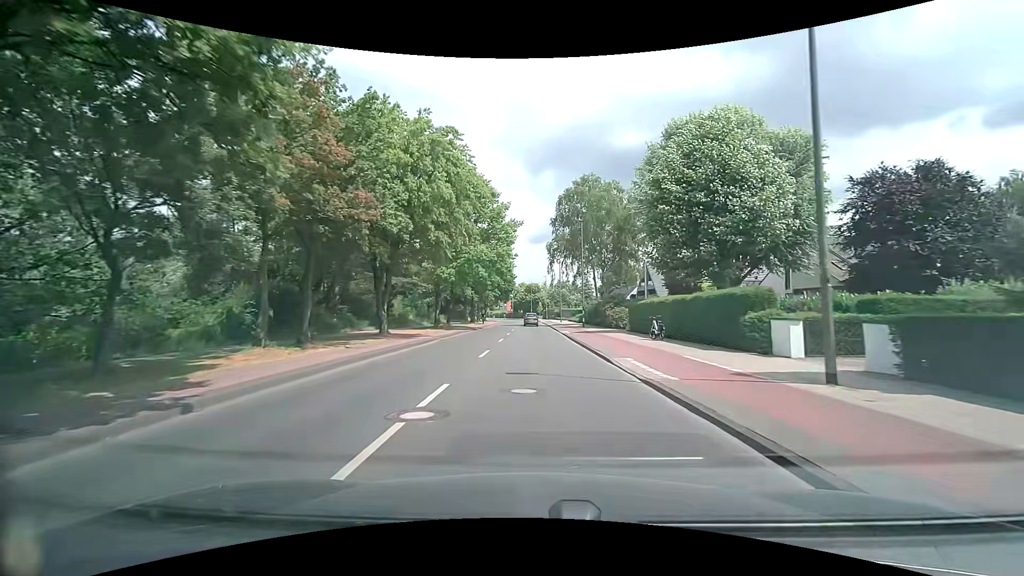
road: tertiary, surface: asphalt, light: Day
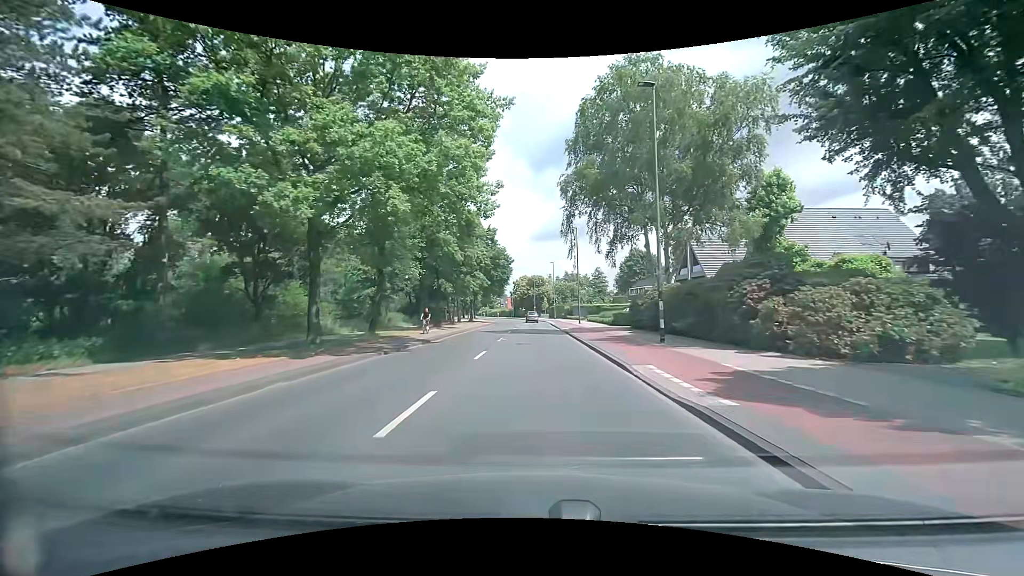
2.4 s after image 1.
(0.0, +28.3) m; 0°
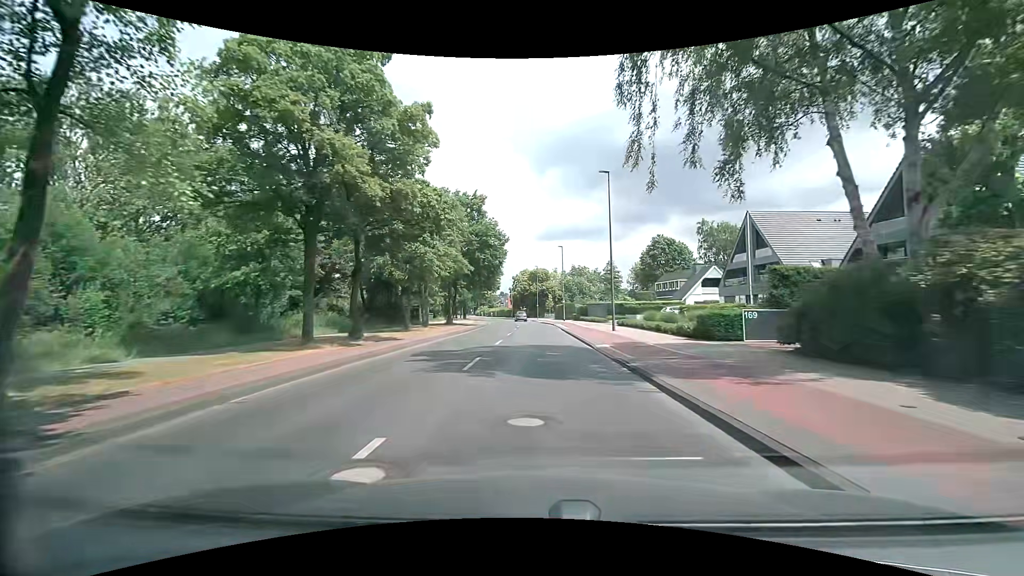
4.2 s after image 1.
(-0.1, +21.5) m; 0°
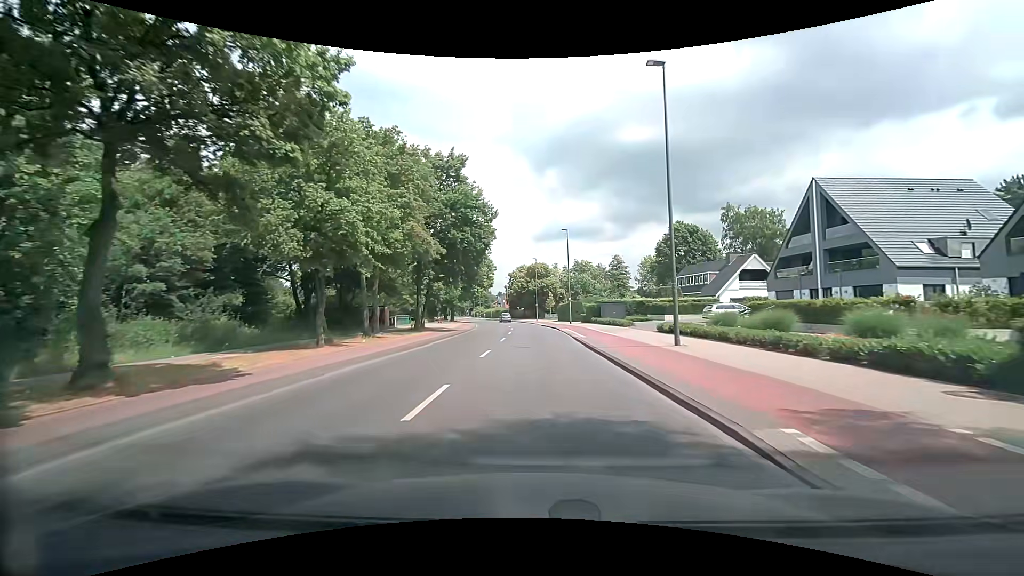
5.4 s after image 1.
(0.0, +14.3) m; -1°
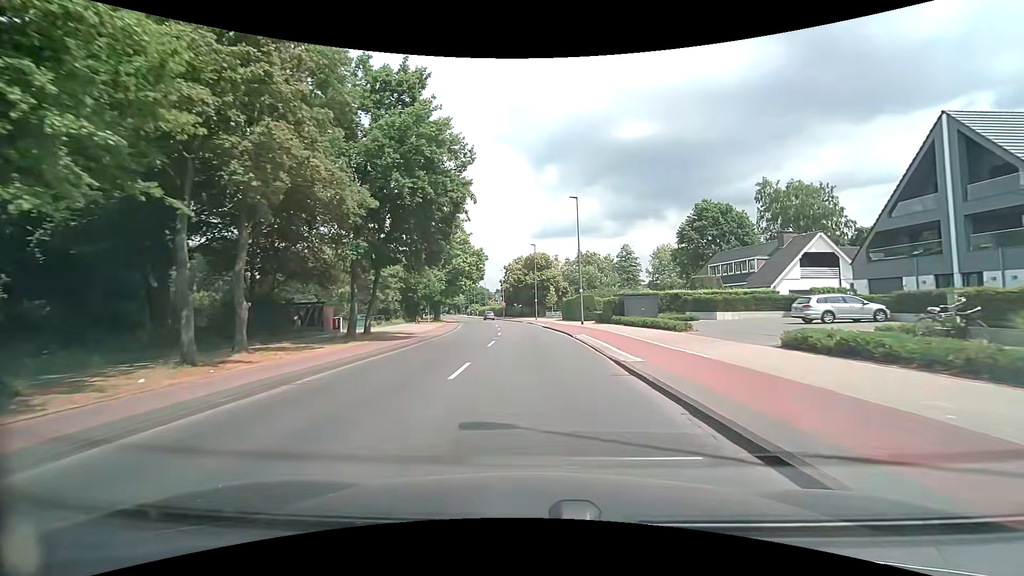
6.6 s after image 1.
(+0.2, +14.3) m; +1°
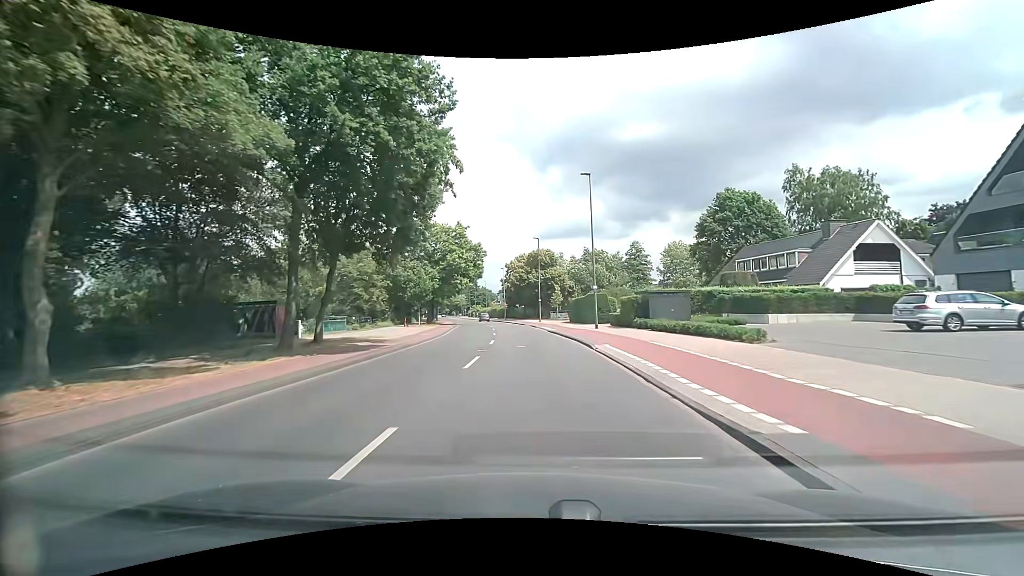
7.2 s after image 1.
(0.0, +7.2) m; 0°
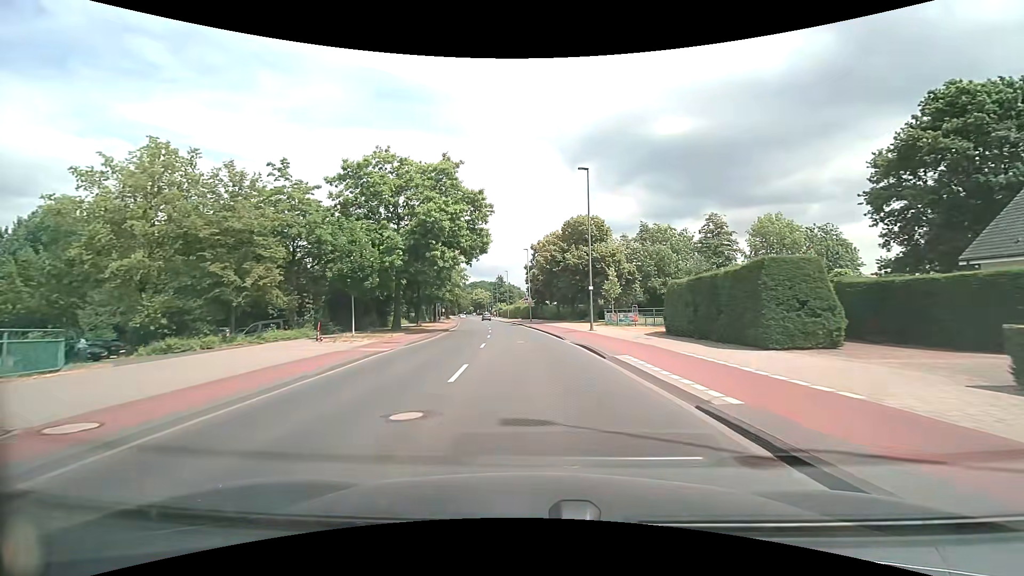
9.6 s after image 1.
(-1.0, +29.4) m; -4°
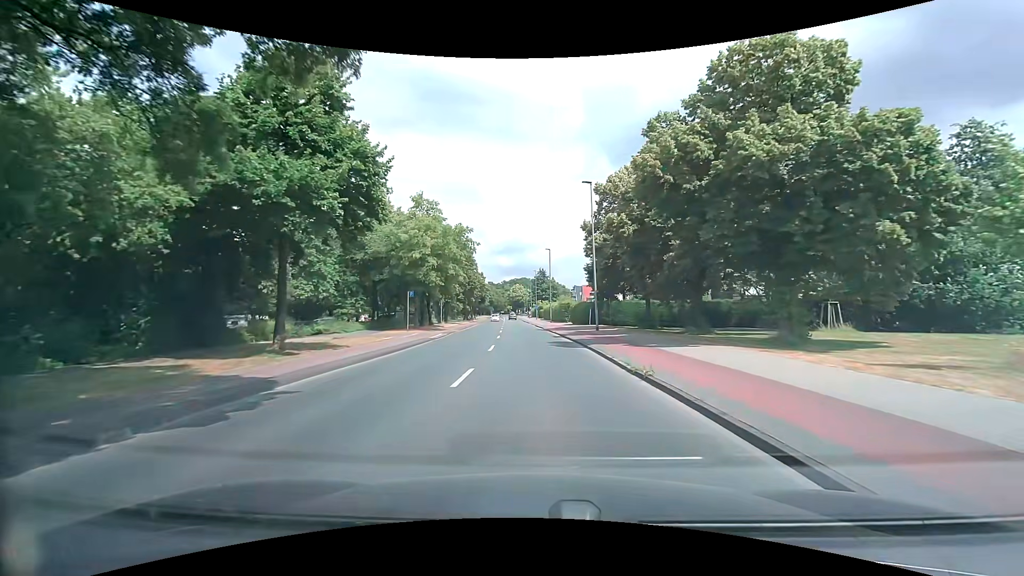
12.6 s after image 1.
(-1.6, +36.7) m; -5°
(0, +10) (0, +20) (0, +30) (-1, +40) (-1, +50) (-2, +60) (-2, +70) (-3, +80) (-4, +90) (-4, +100) m
